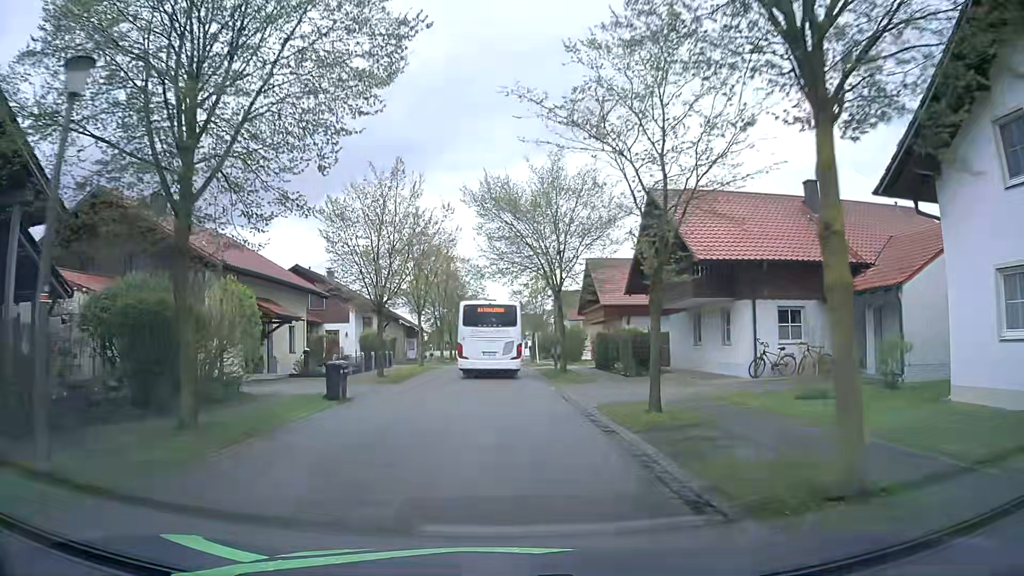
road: residential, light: Day
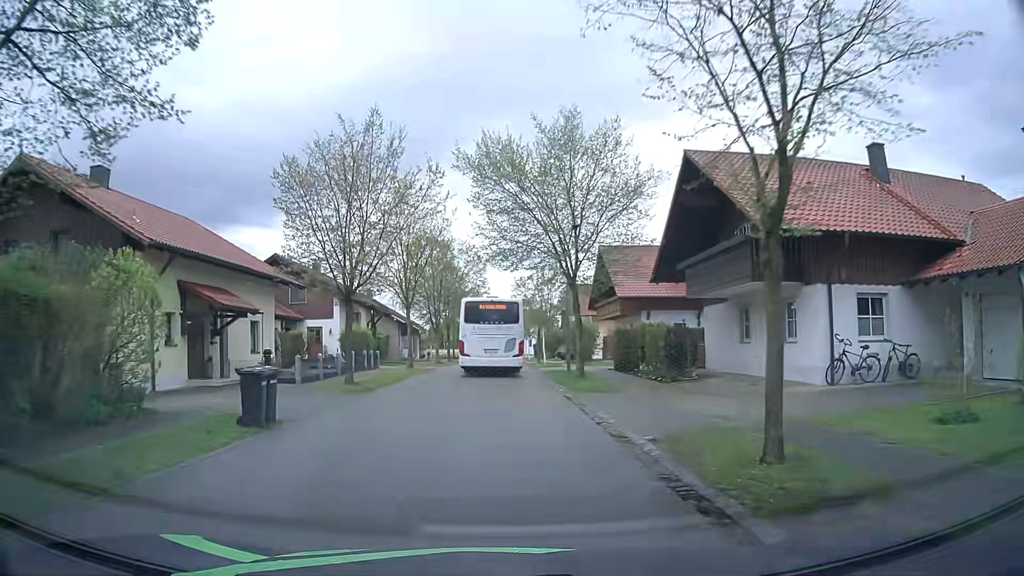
(-0.1, +5.4) m; -1°
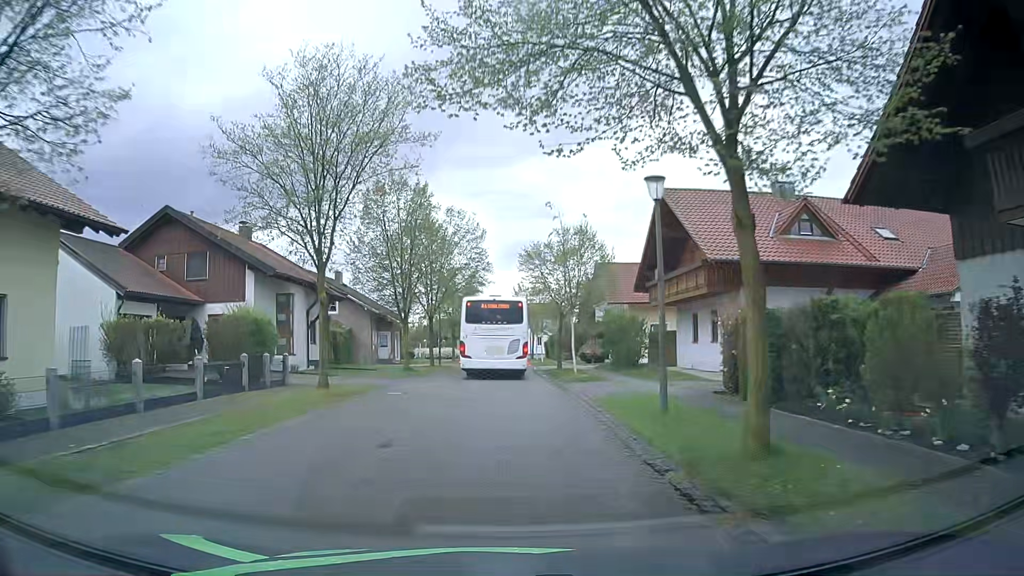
(+0.3, +16.3) m; 0°
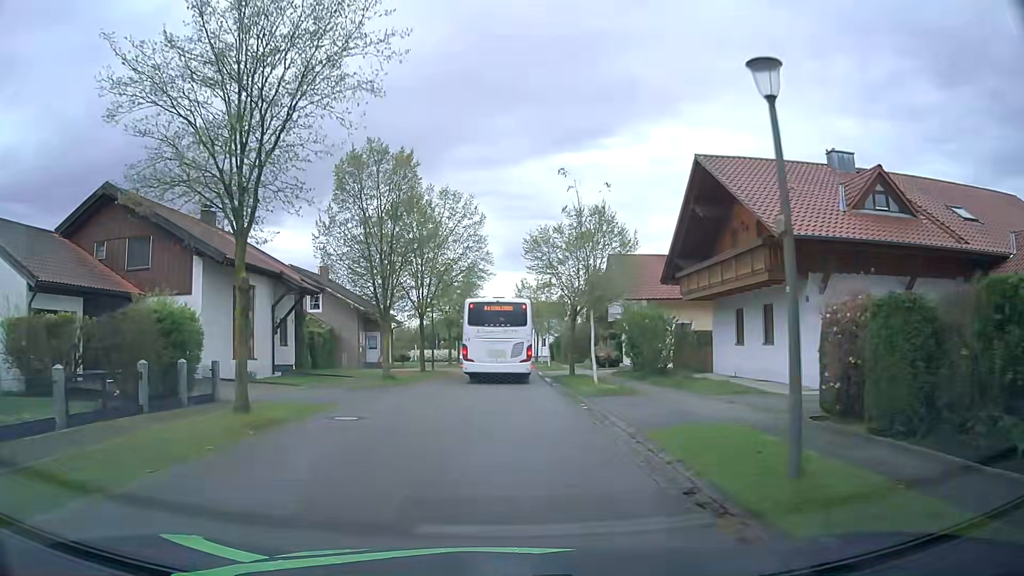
(0.0, +5.5) m; -1°
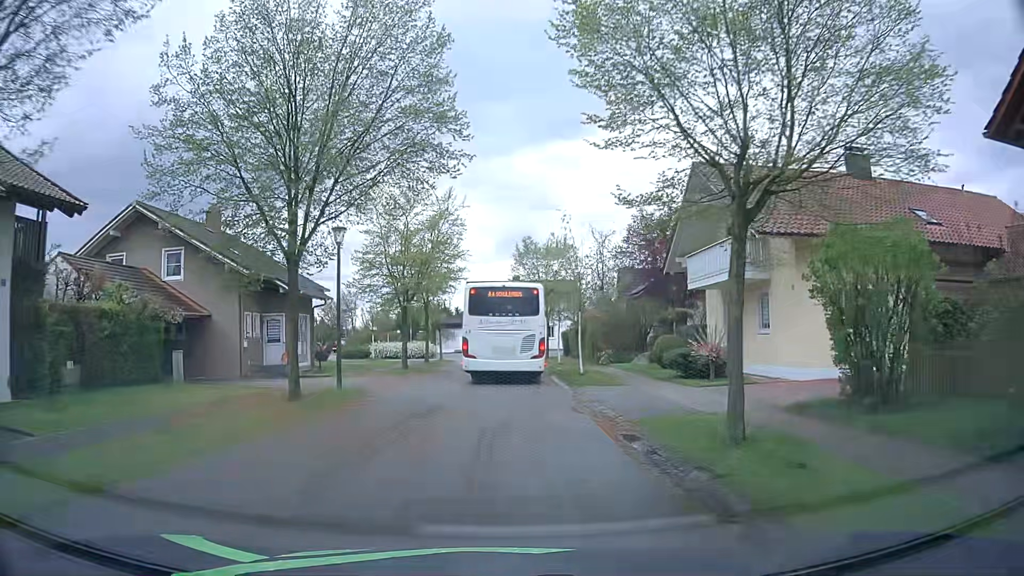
(+0.4, +21.0) m; +1°
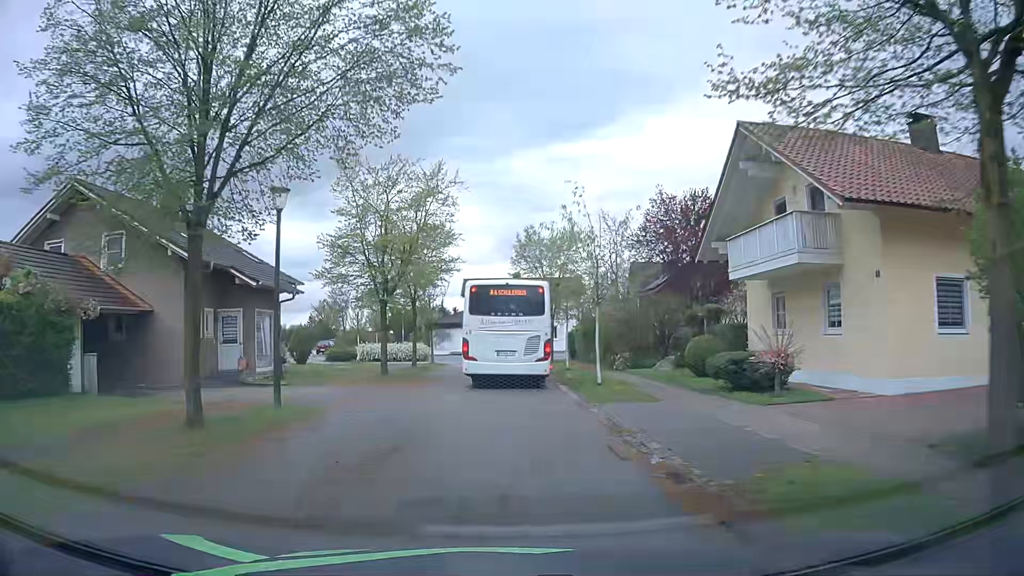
(0.0, +4.8) m; 0°
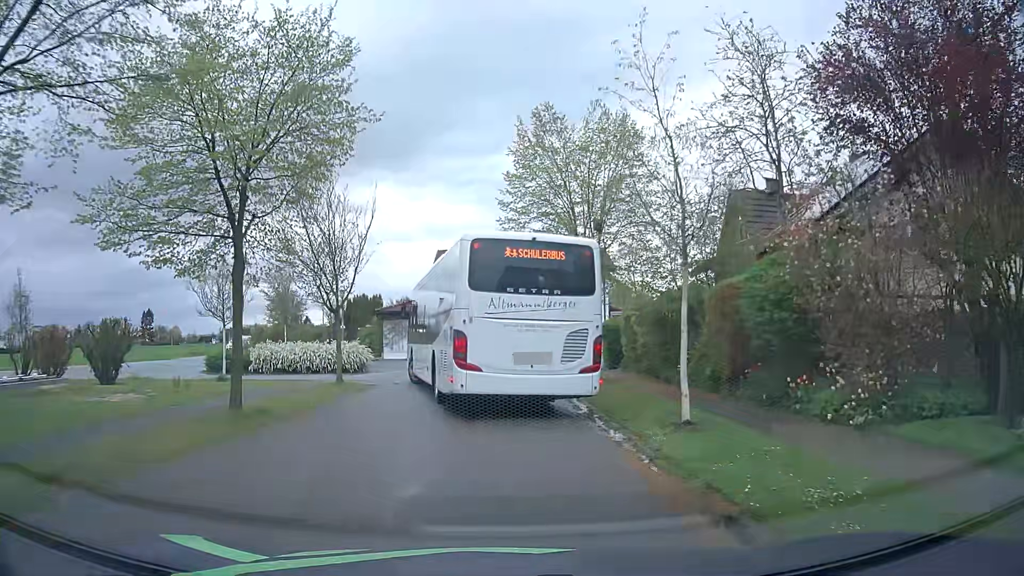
(+0.2, +20.7) m; +1°
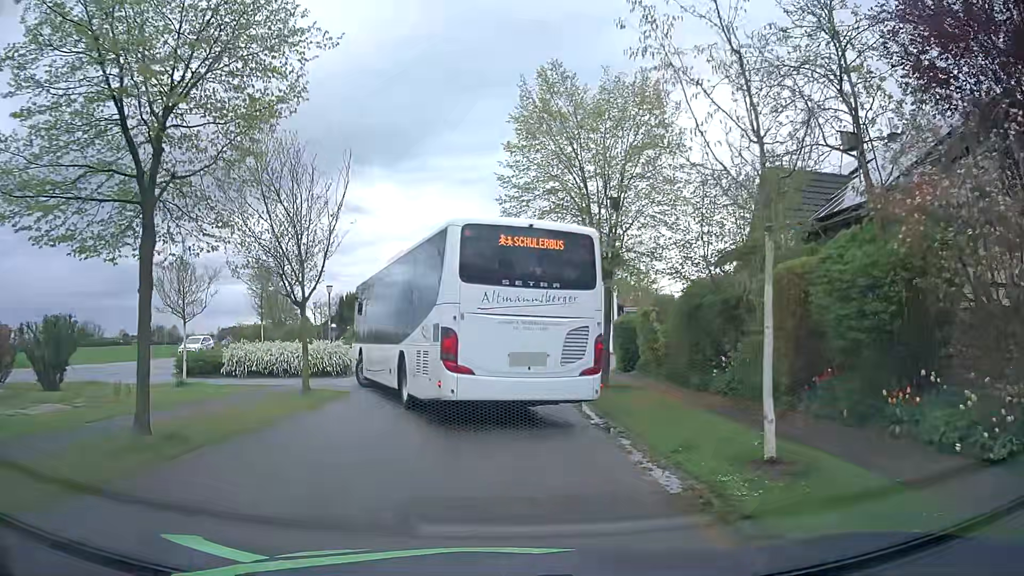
(0.0, +3.2) m; -1°
